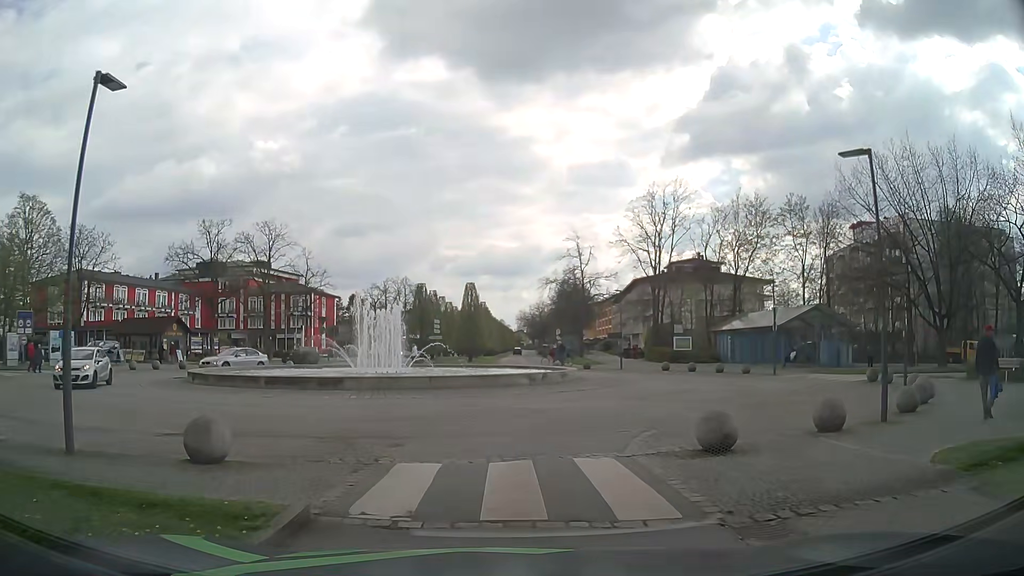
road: residential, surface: asphalt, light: Day
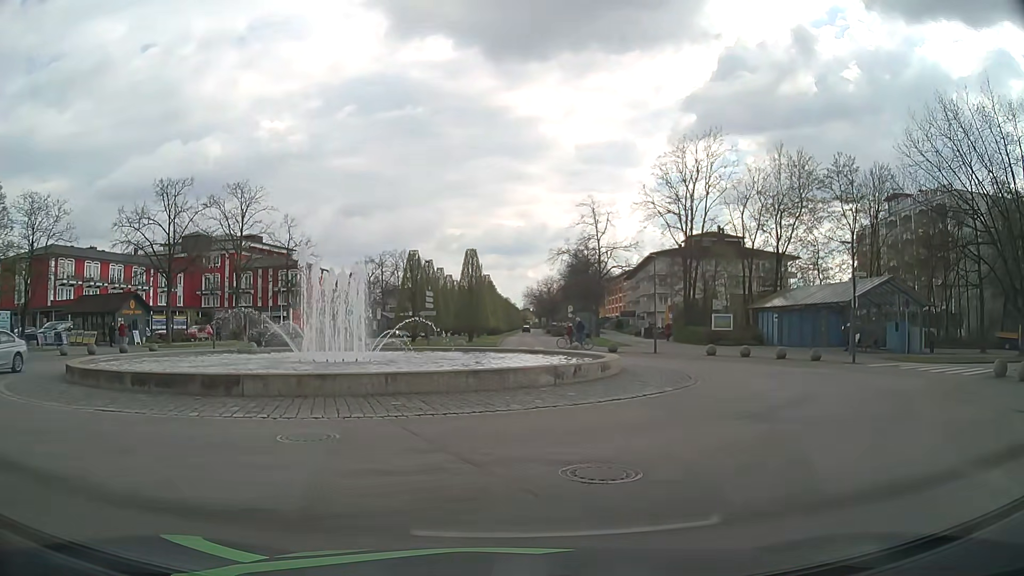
(0.0, +8.4) m; +1°
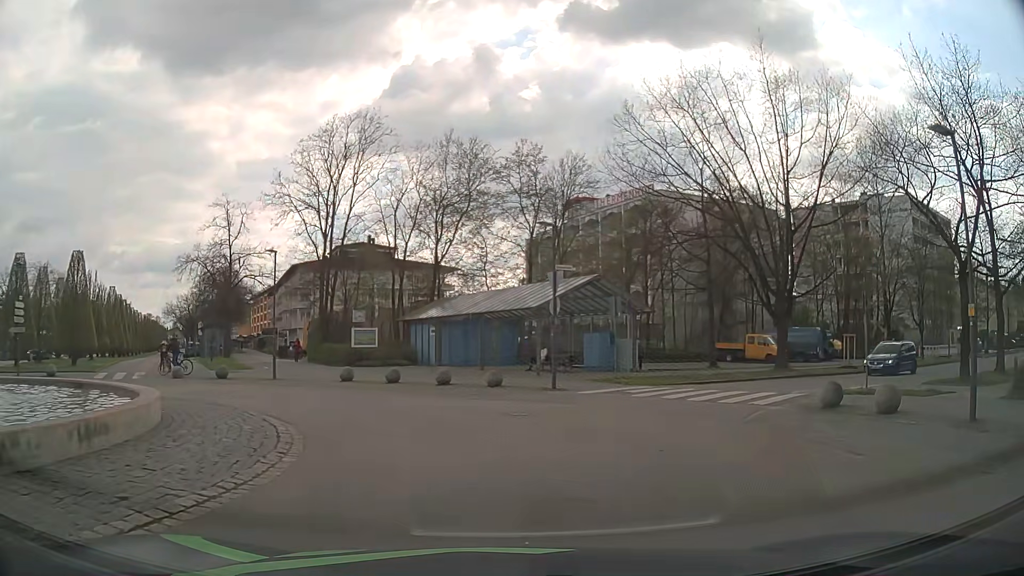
(+2.1, +8.6) m; +30°
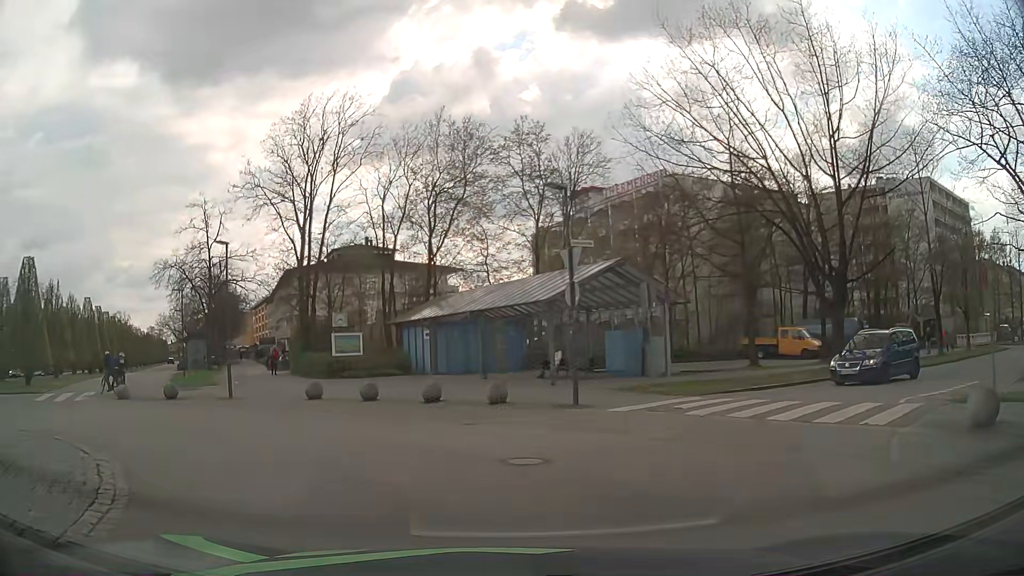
(+0.1, +5.3) m; -1°
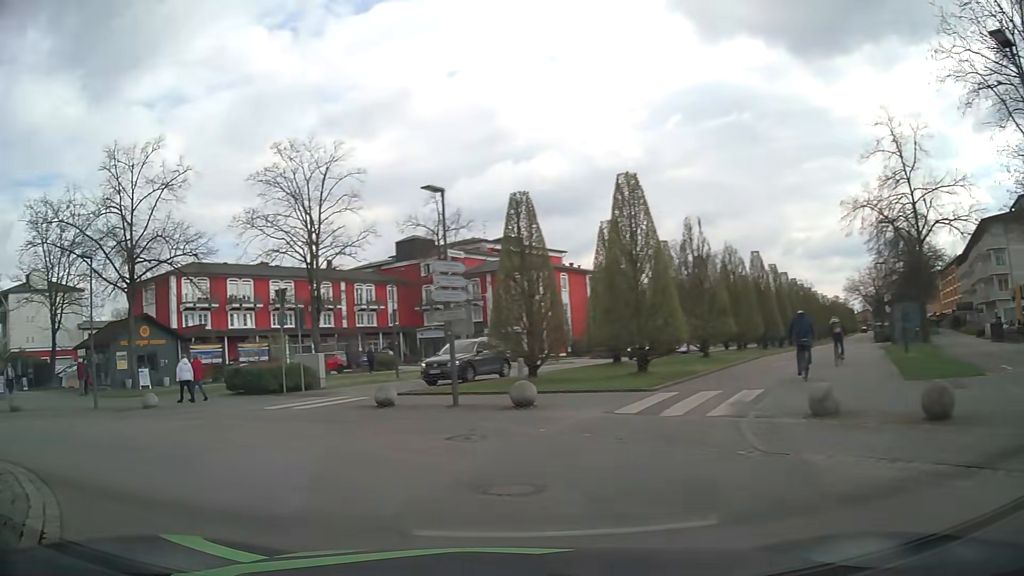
(-6.4, +12.8) m; -58°
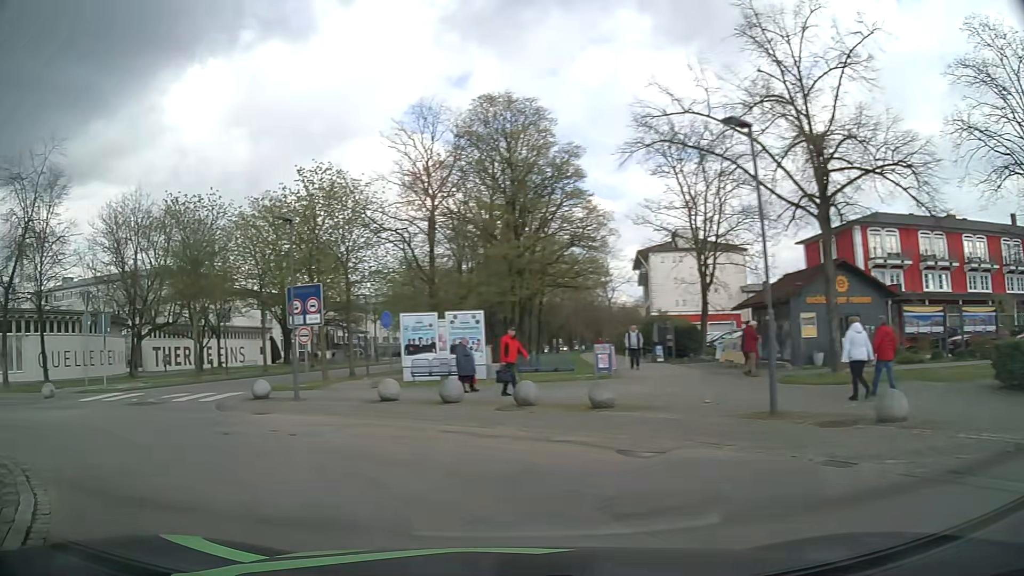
(-5.5, +10.3) m; -57°
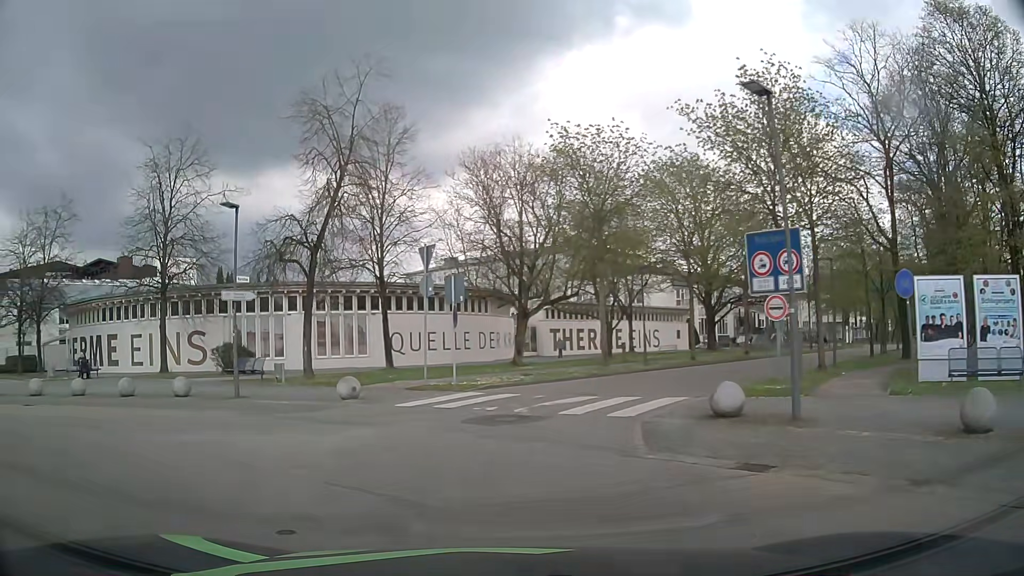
(-3.1, +8.4) m; -35°
